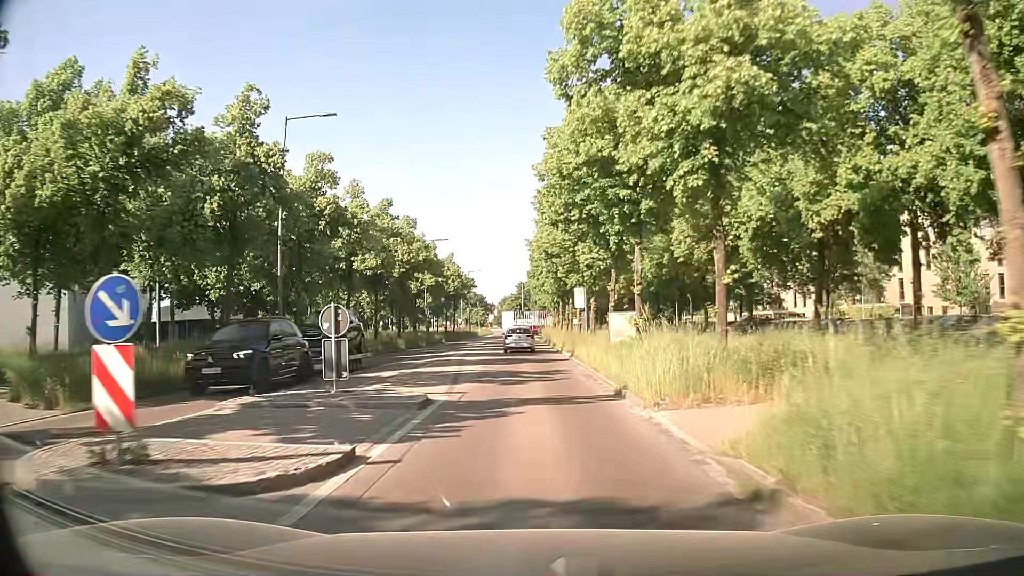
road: secondary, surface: asphalt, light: Day
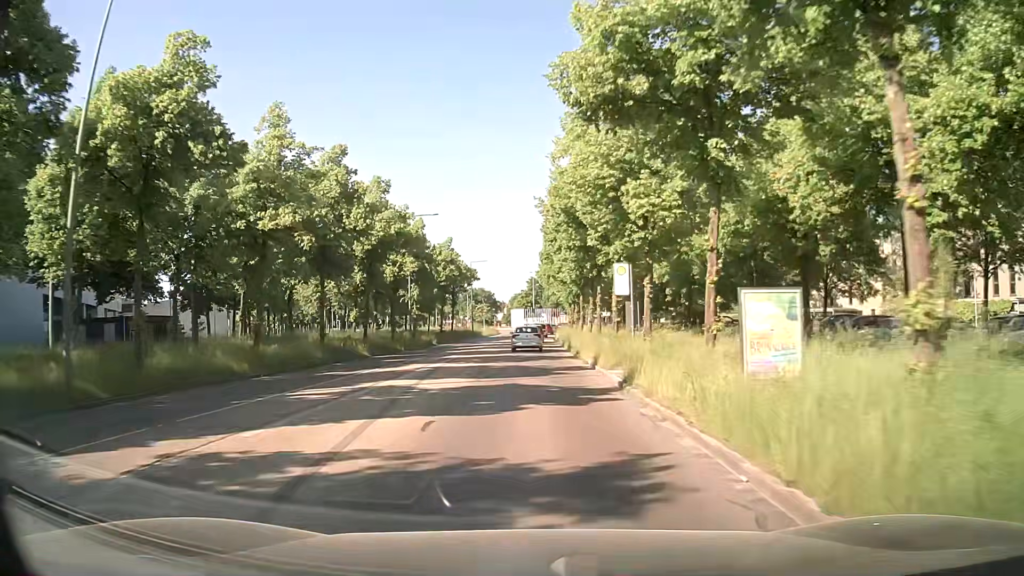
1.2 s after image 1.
(-0.1, +14.3) m; -1°
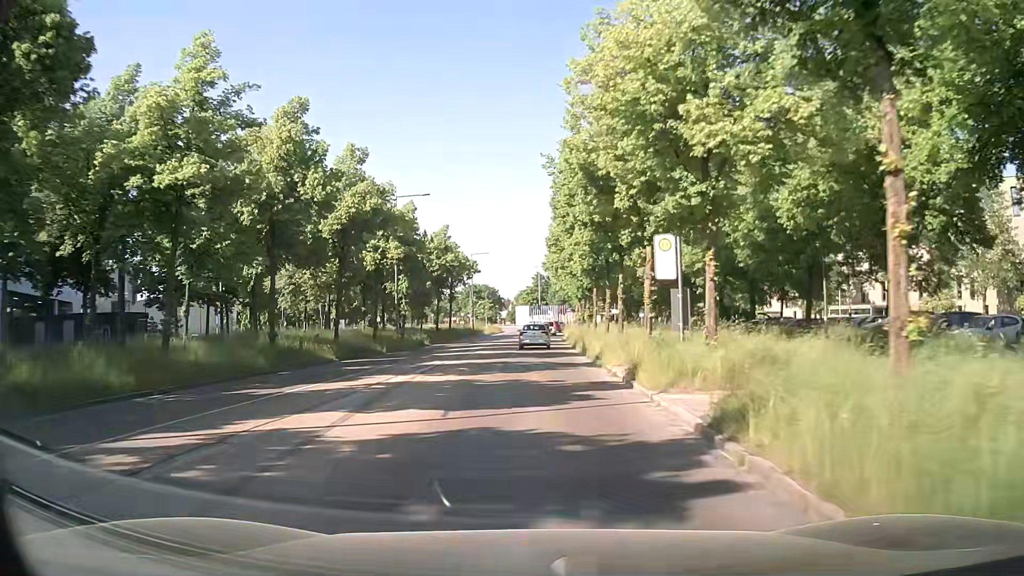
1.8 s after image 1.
(0.0, +7.2) m; 0°
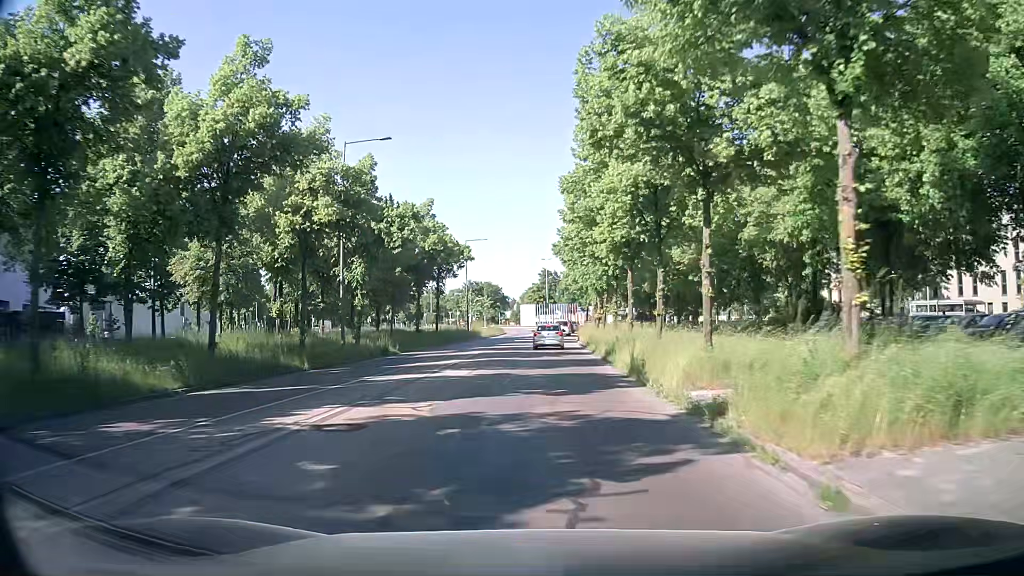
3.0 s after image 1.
(-0.2, +14.3) m; -1°
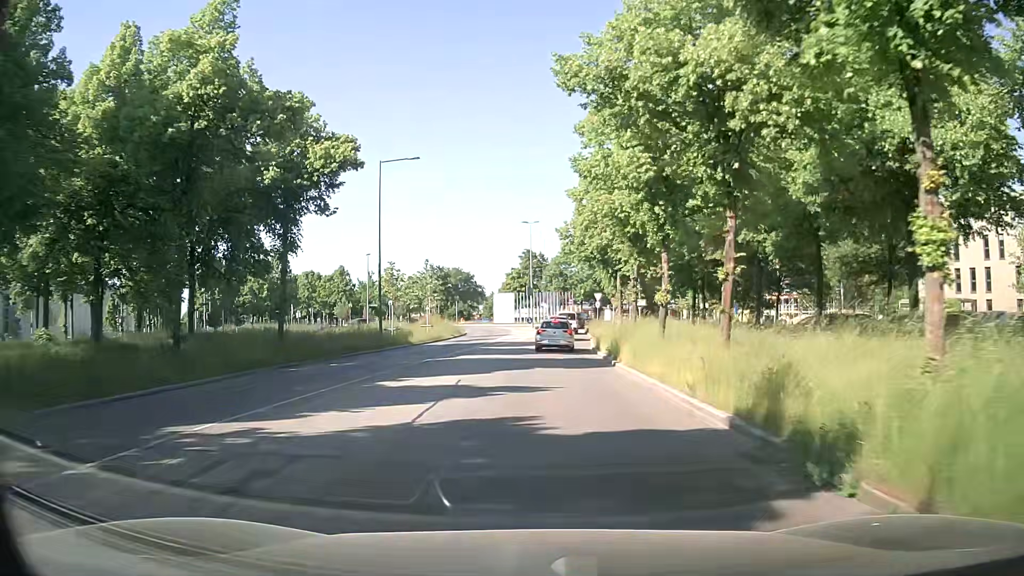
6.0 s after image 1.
(+0.5, +33.6) m; +2°
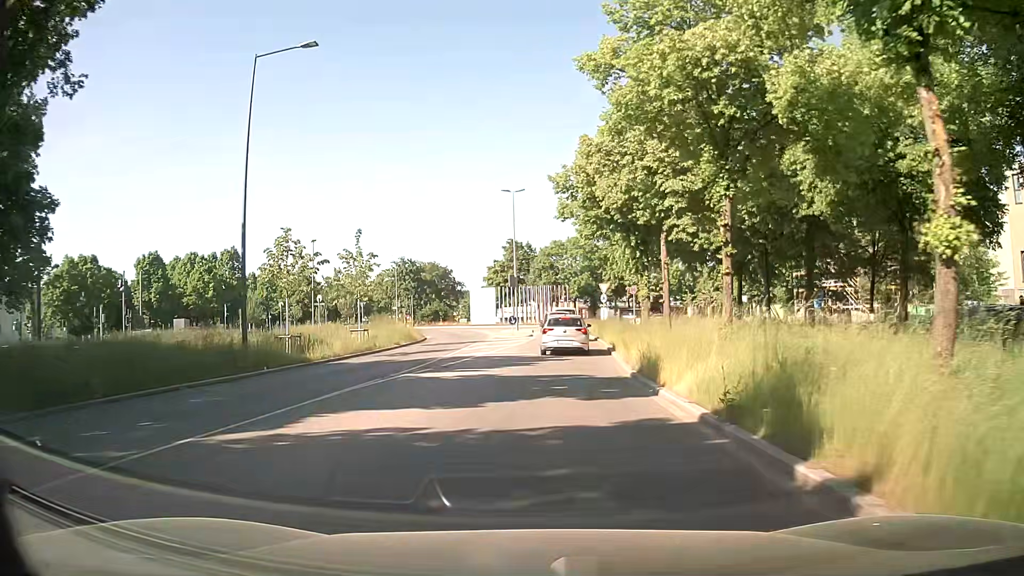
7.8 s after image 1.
(+0.2, +16.2) m; +2°
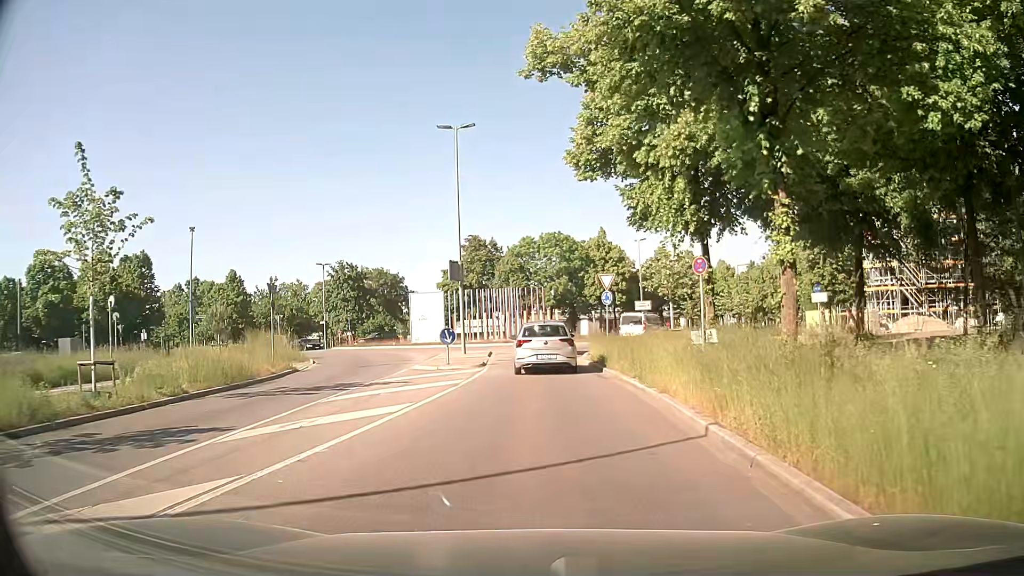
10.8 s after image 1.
(+0.1, +19.5) m; +1°
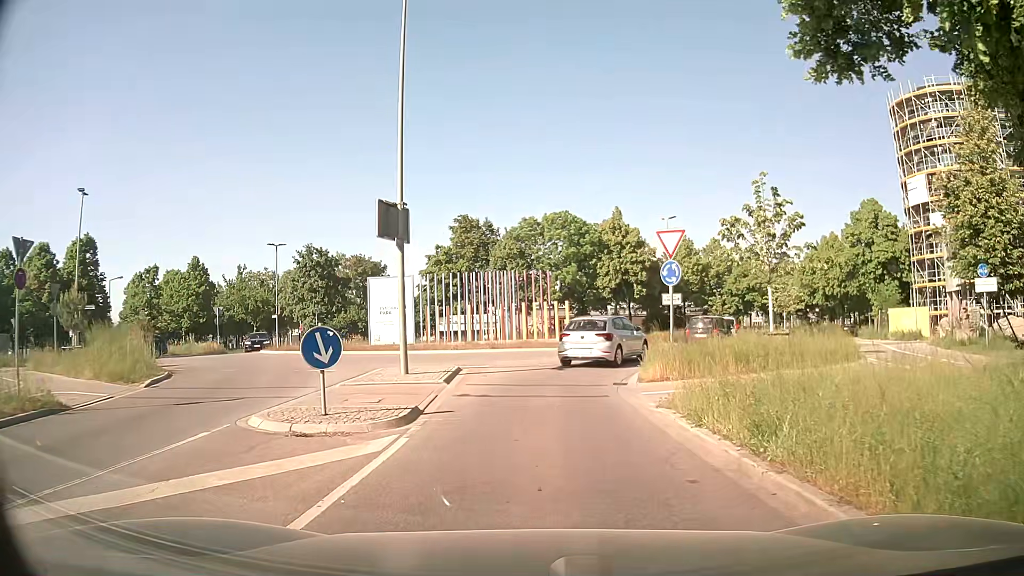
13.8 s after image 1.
(0.0, +13.7) m; +1°
